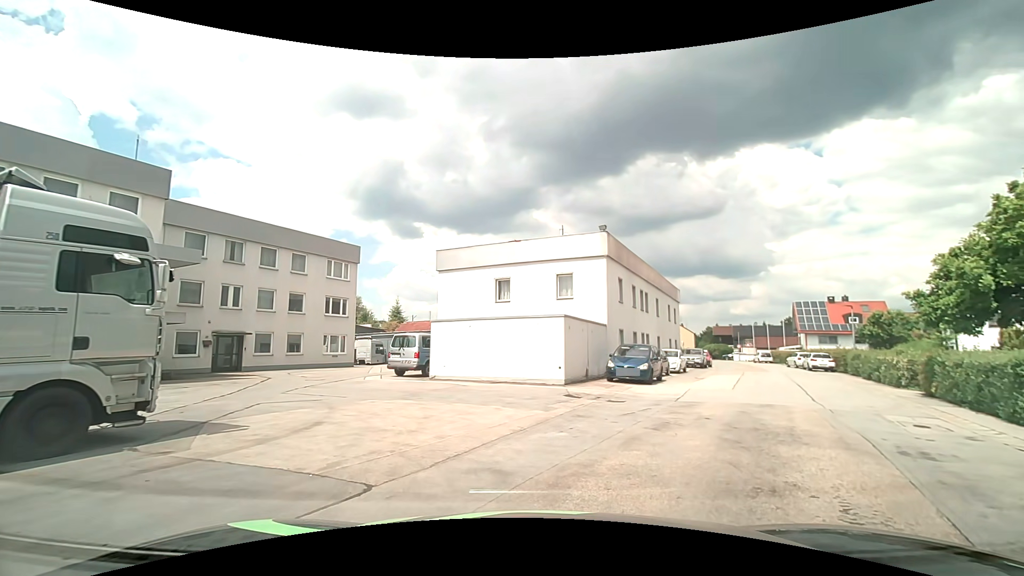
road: residential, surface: asphalt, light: Day
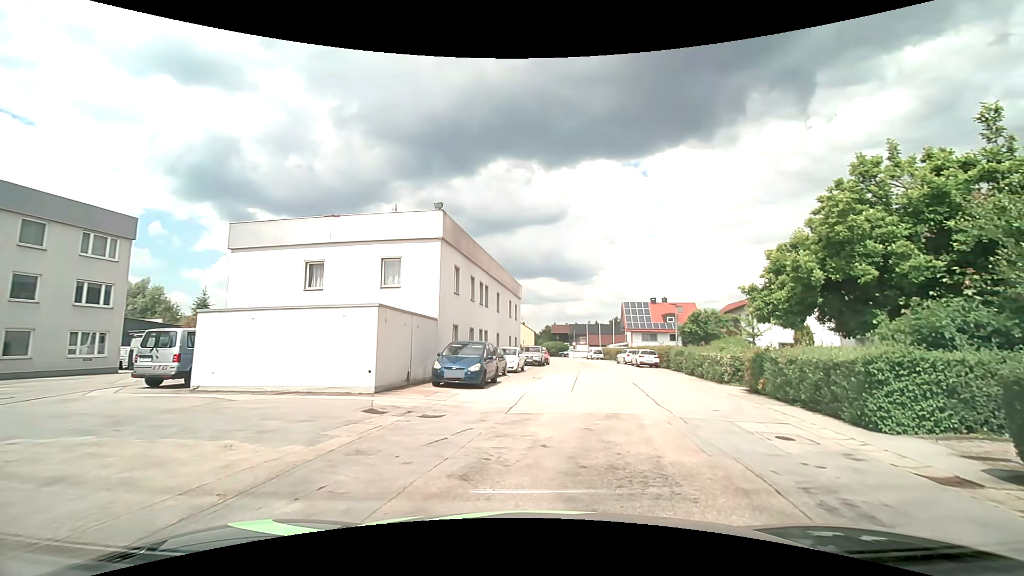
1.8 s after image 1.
(+0.6, +3.8) m; +18°
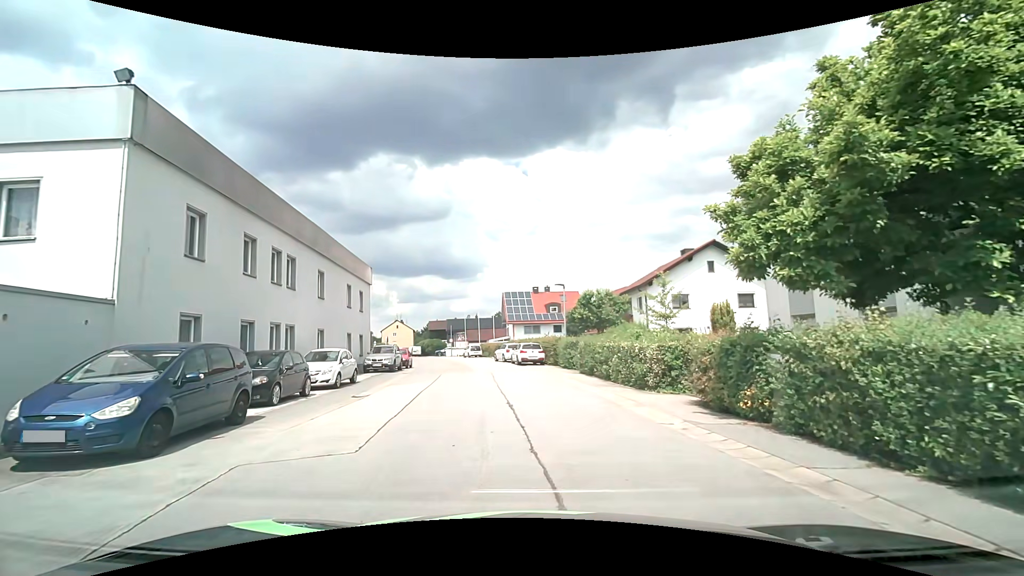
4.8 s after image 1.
(+1.6, +9.5) m; +13°
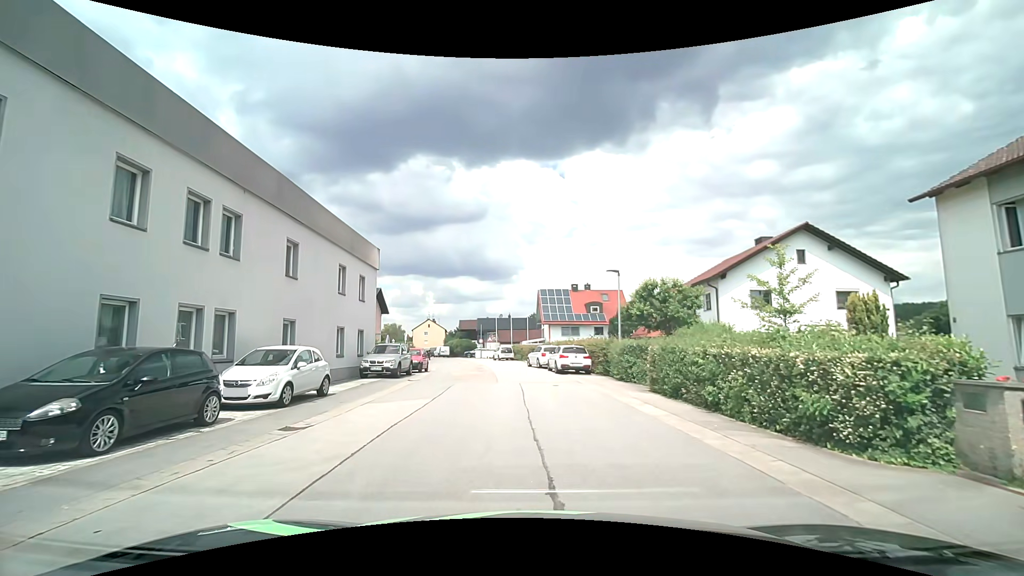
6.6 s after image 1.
(-0.4, +6.9) m; -4°
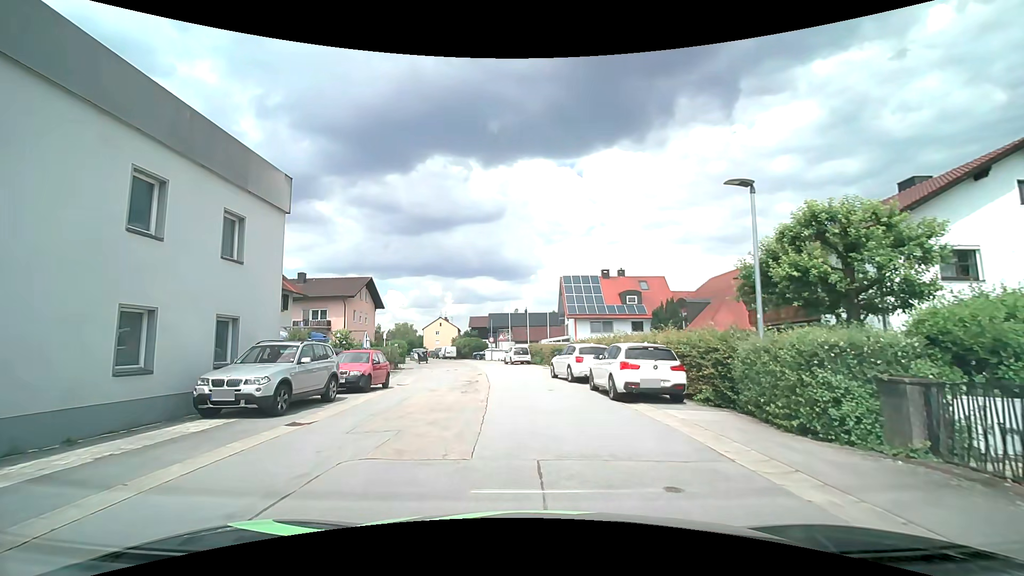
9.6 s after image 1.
(-0.3, +12.7) m; -2°
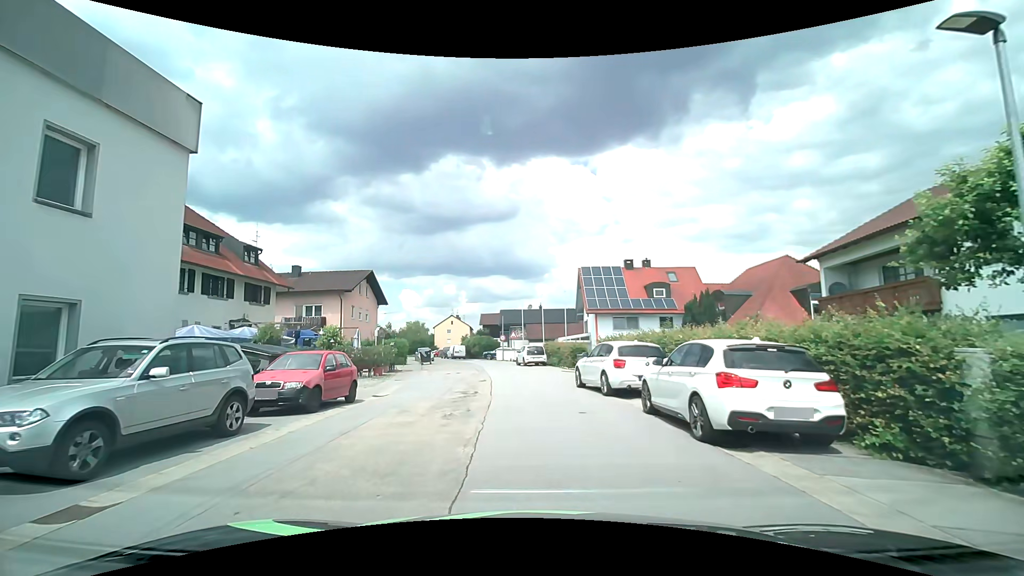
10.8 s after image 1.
(-0.1, +5.4) m; -3°
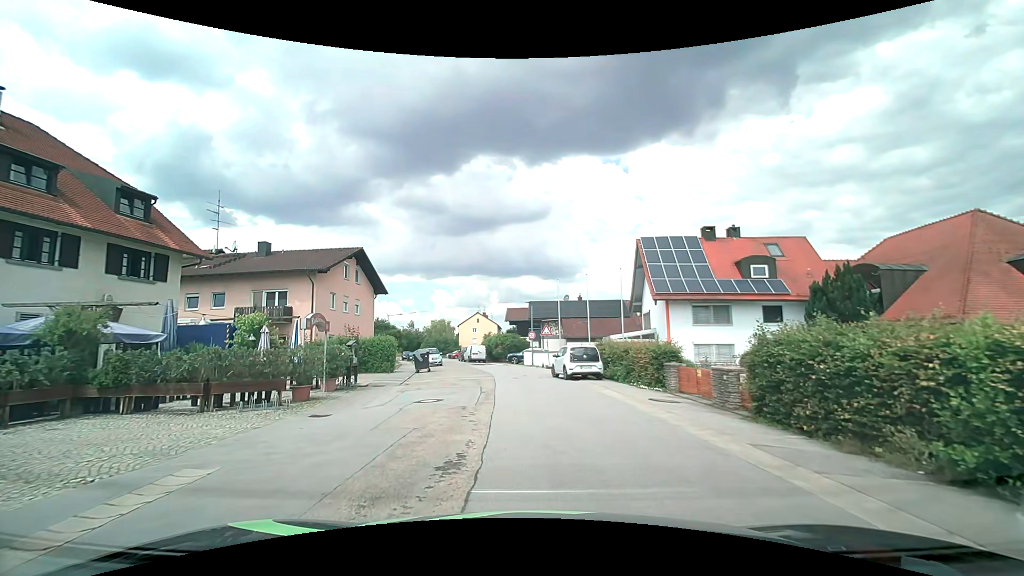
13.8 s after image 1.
(-0.4, +13.9) m; -4°
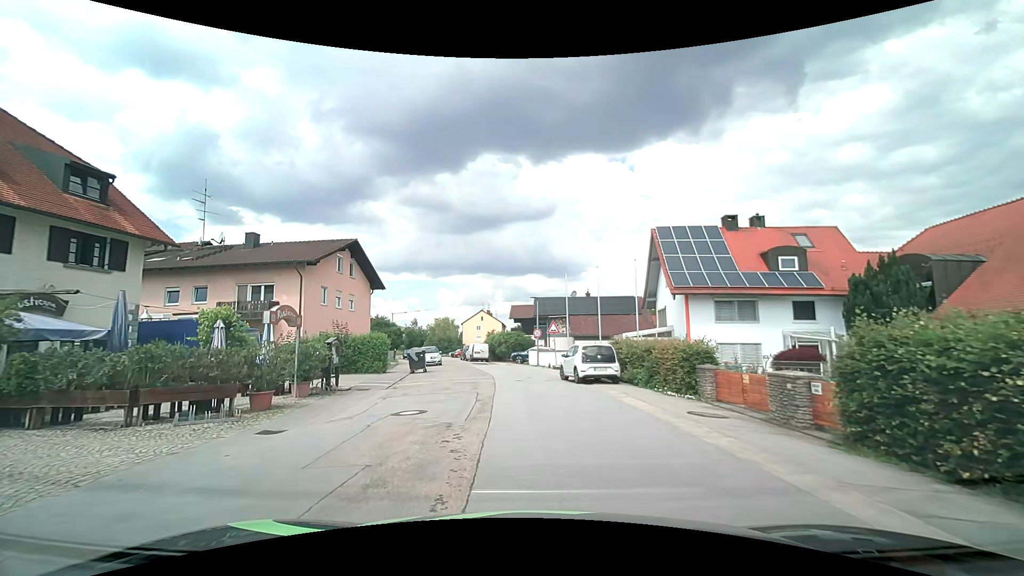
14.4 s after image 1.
(0.0, +2.8) m; 0°
(0, +10) (-1, +20) (-2, +30) (-4, +40) (-7, +49) (-10, +59) (-13, +68) (-15, +78) (-18, +88) (-21, +97) m
